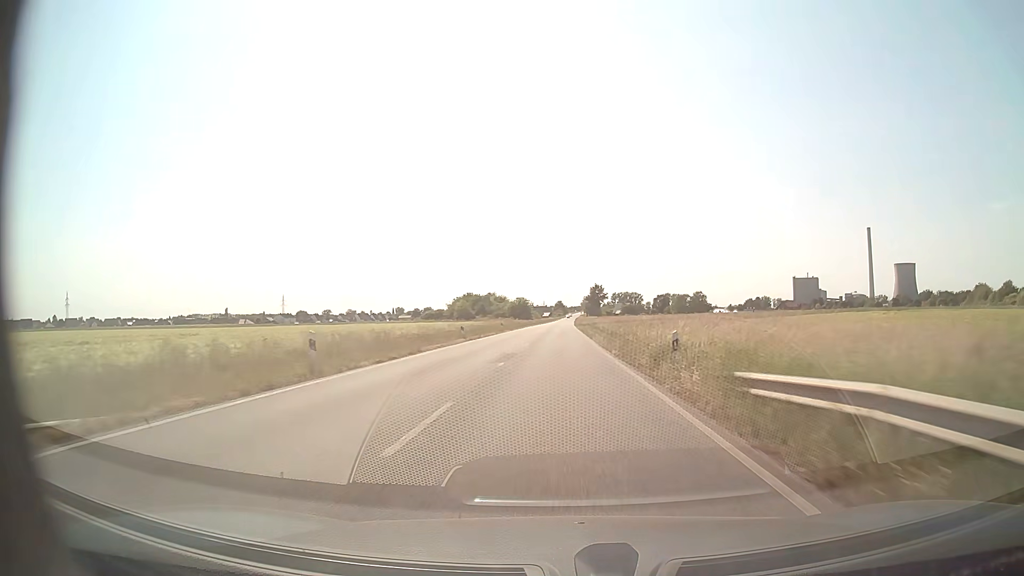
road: secondary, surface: asphalt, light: Day
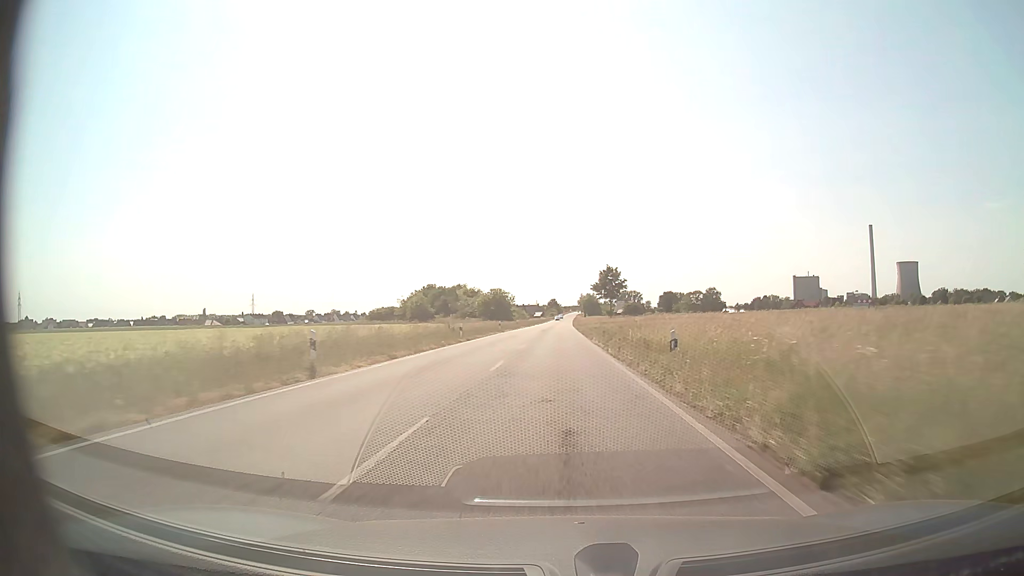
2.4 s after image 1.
(+0.4, +50.2) m; +1°
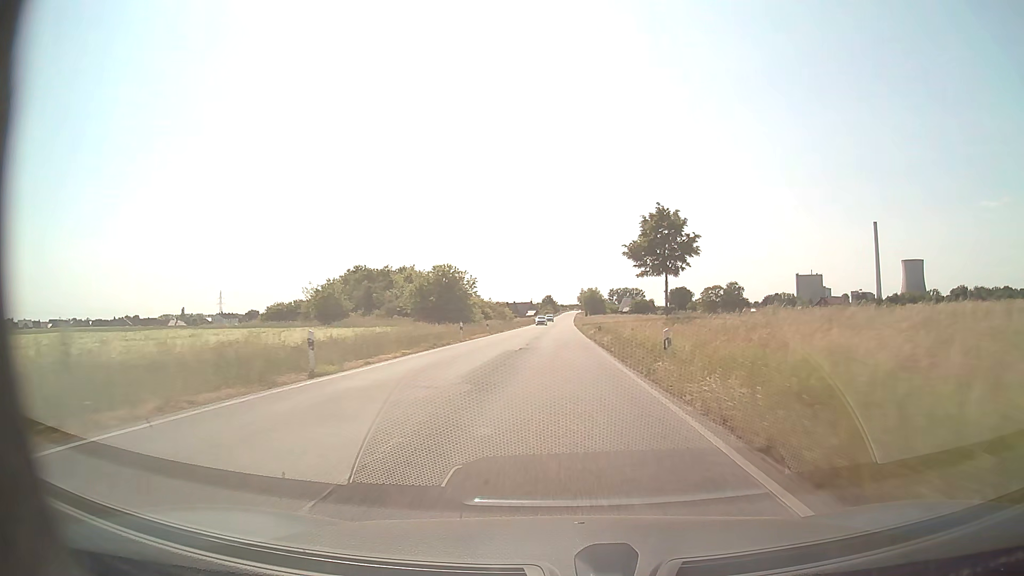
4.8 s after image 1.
(+0.1, +50.2) m; 0°
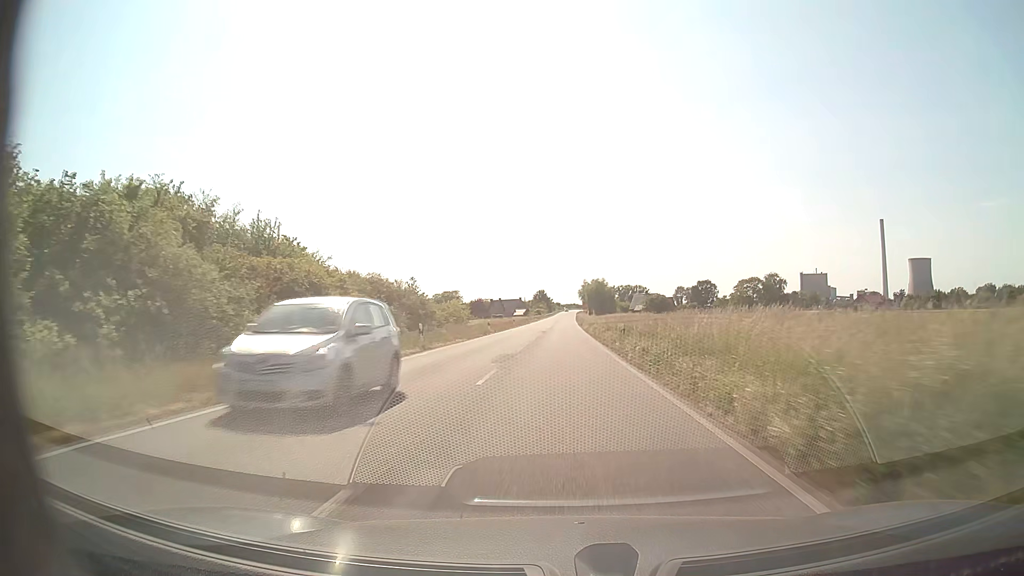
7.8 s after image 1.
(+0.1, +62.6) m; 0°
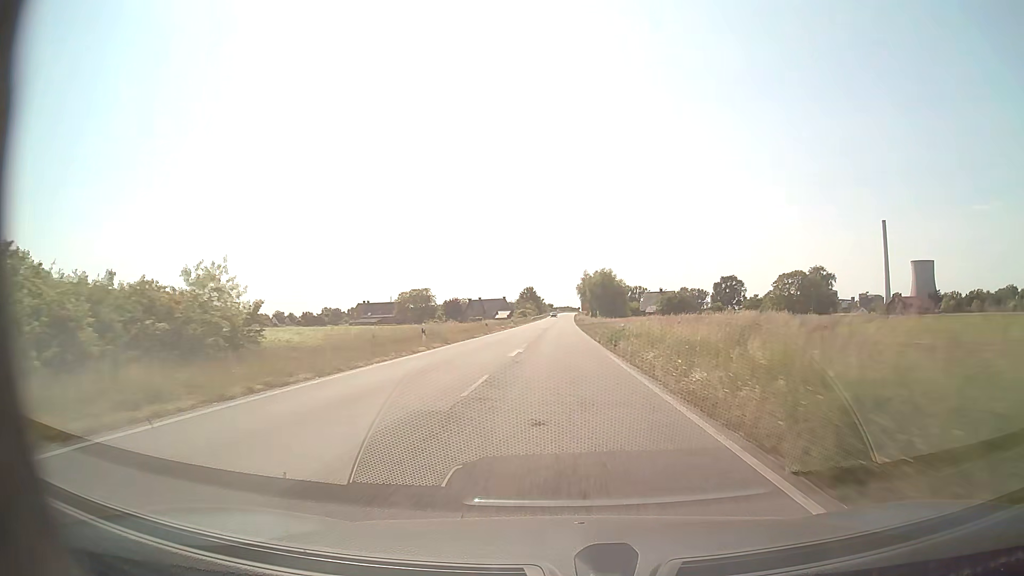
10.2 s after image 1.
(+0.3, +50.0) m; +1°
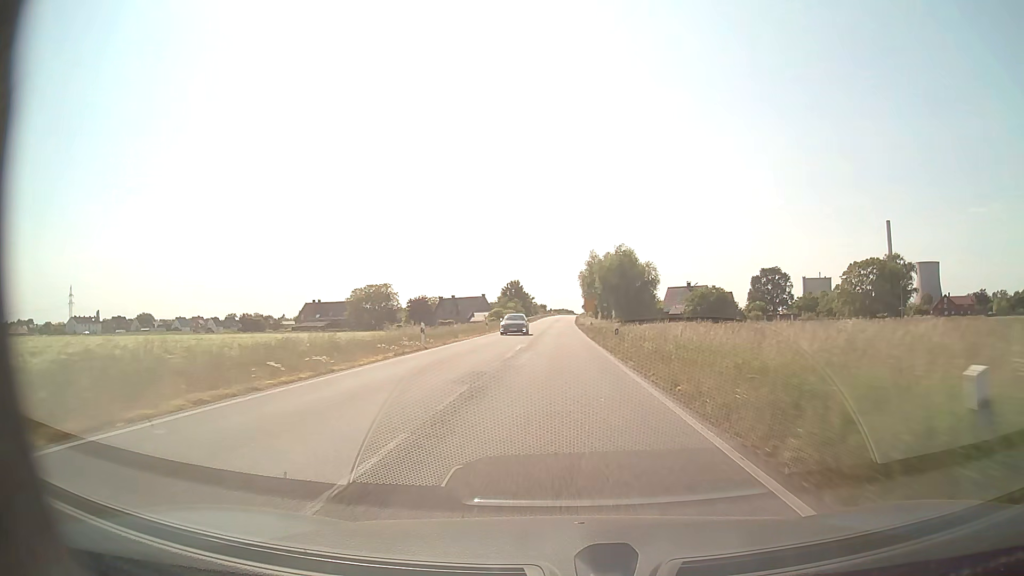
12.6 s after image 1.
(+0.2, +49.9) m; 0°
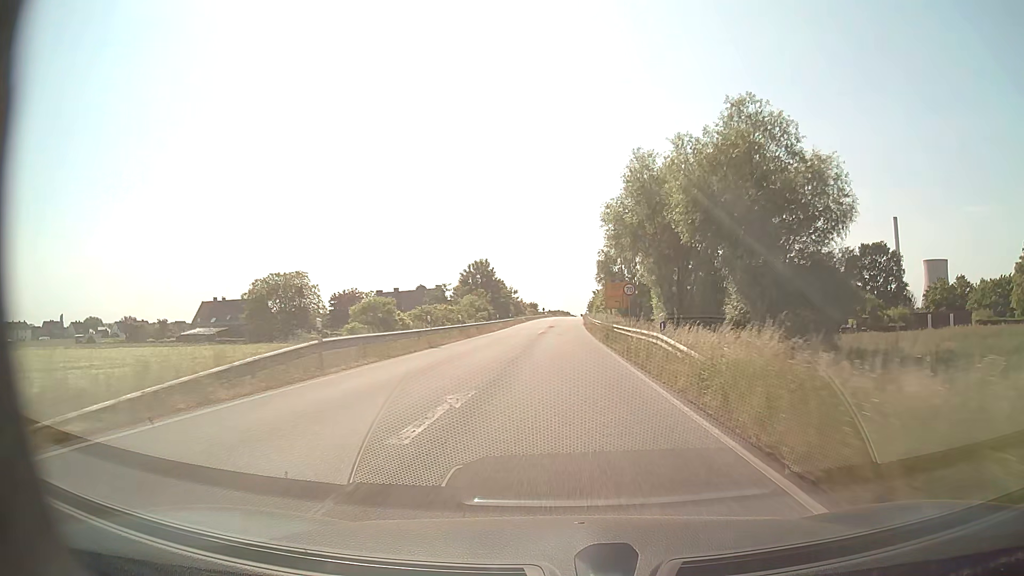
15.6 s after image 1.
(+0.2, +62.2) m; 0°
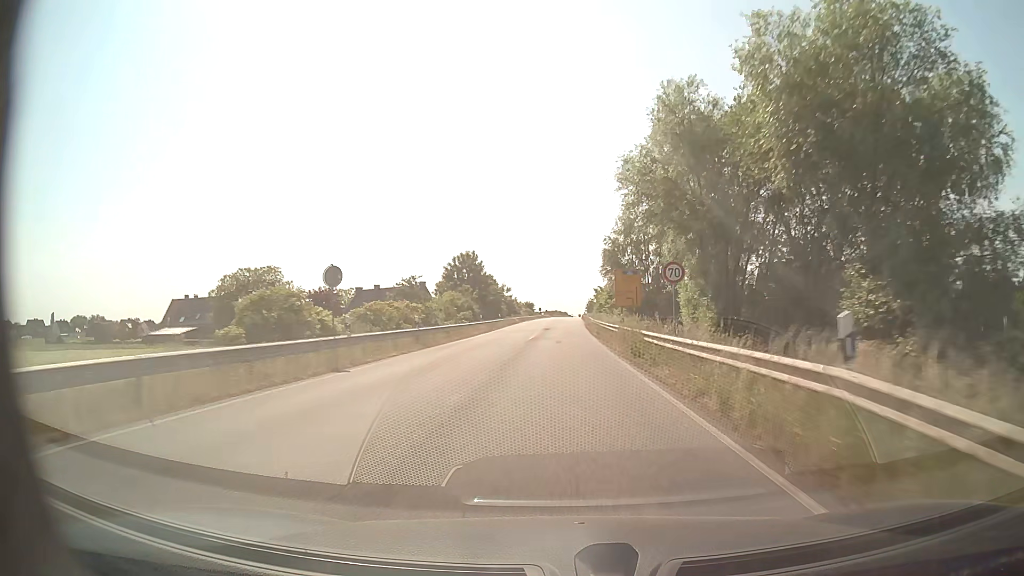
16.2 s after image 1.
(0.0, +12.0) m; 0°
(0, +10) (0, +20) (0, +30) (0, +40) (0, +50) (+1, +60) (+1, +70) (+1, +80) (+1, +90) (+2, +100) m
